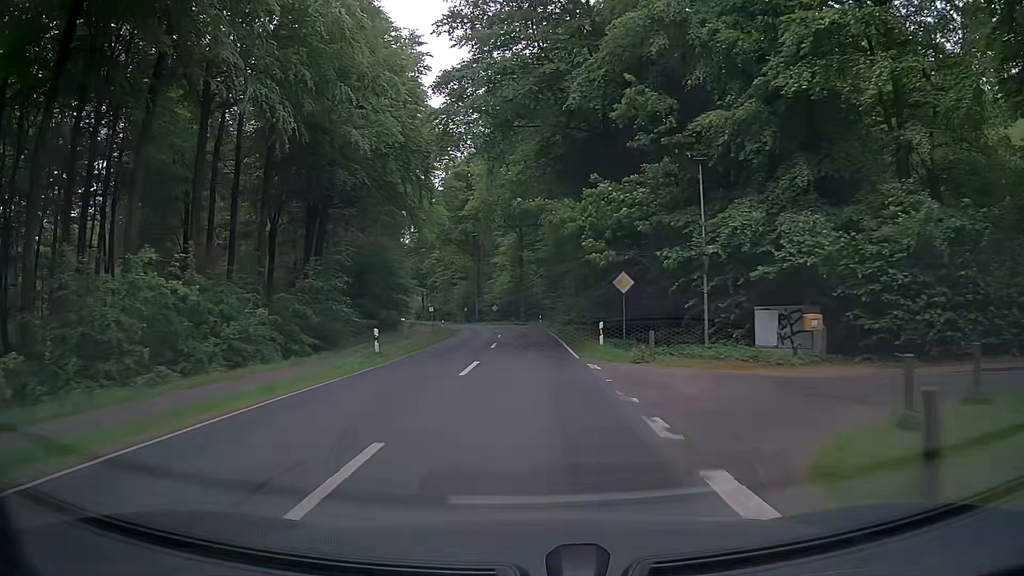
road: tertiary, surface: asphalt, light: Day
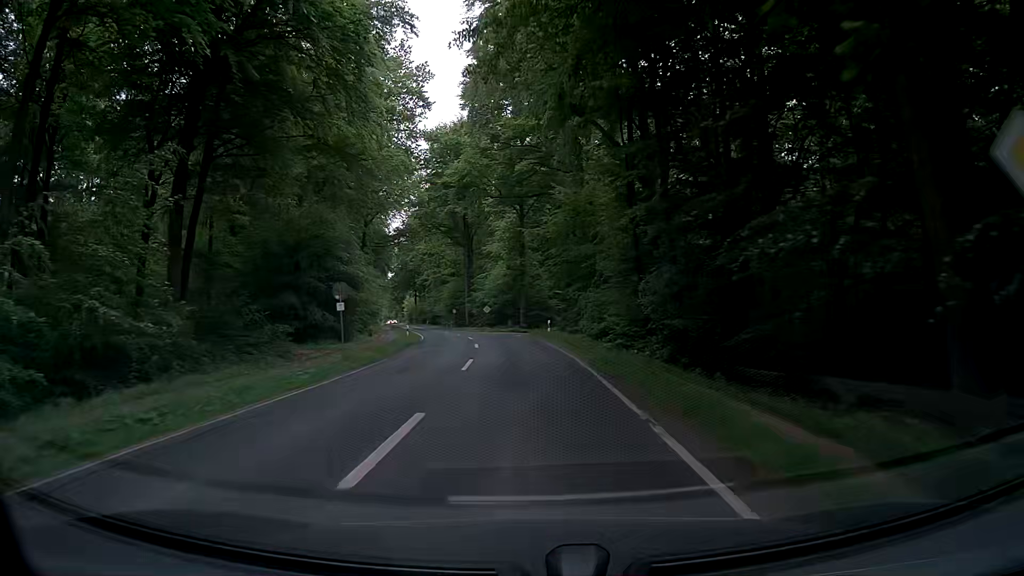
(-0.1, +21.5) m; -1°
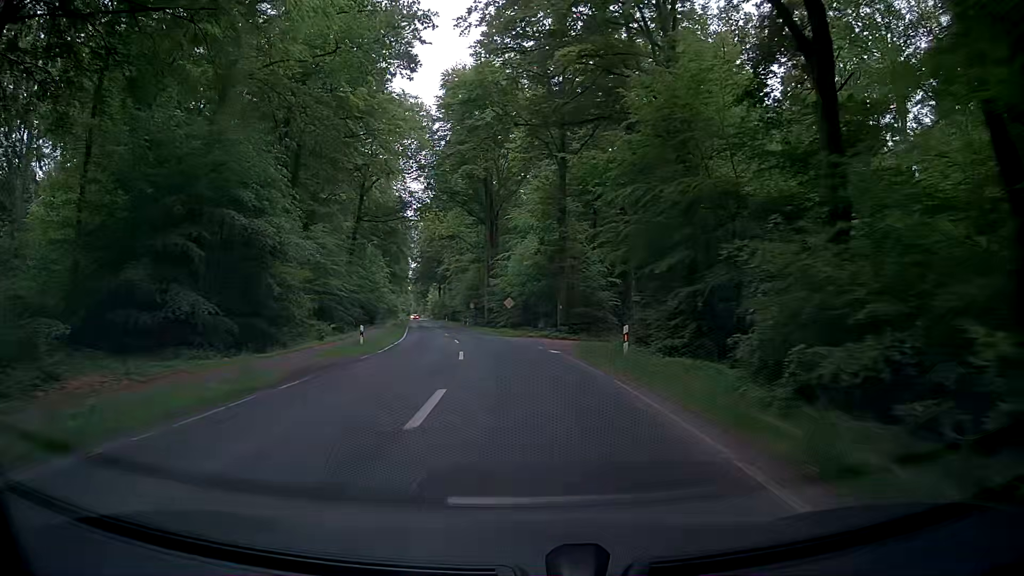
(-0.3, +21.5) m; -2°
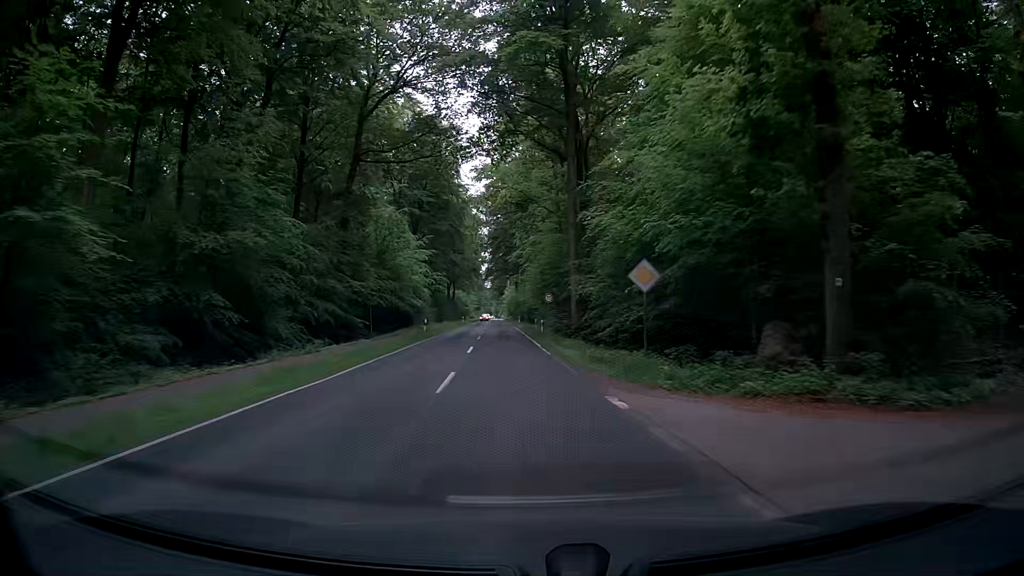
(-1.9, +32.1) m; -7°
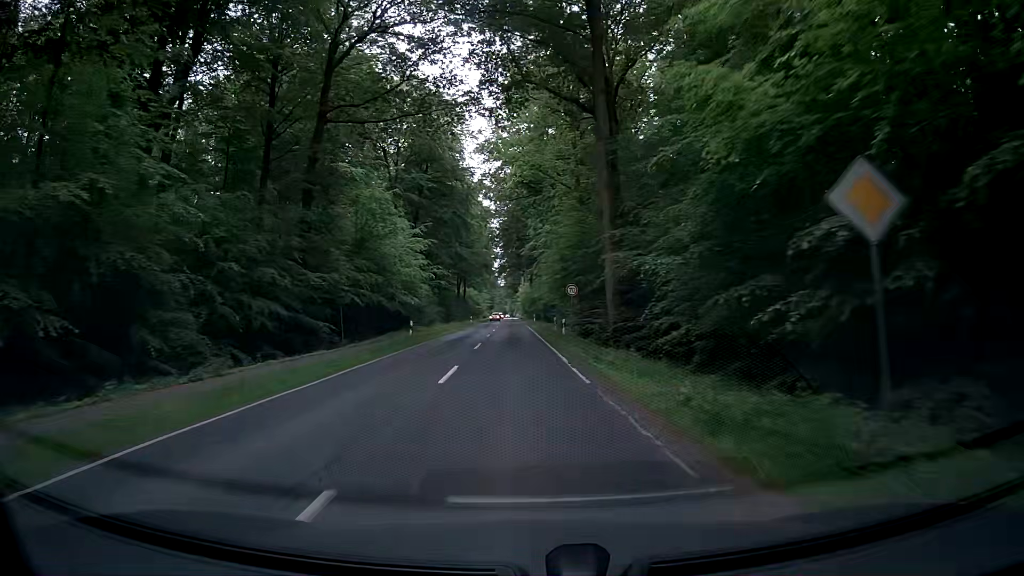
(-0.1, +10.8) m; -2°
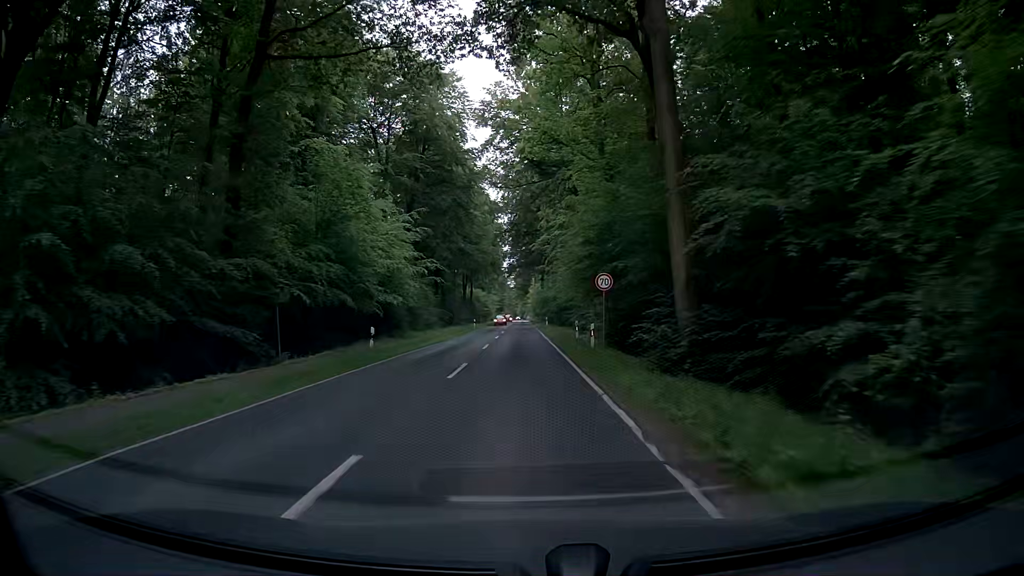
(0.0, +10.8) m; -1°
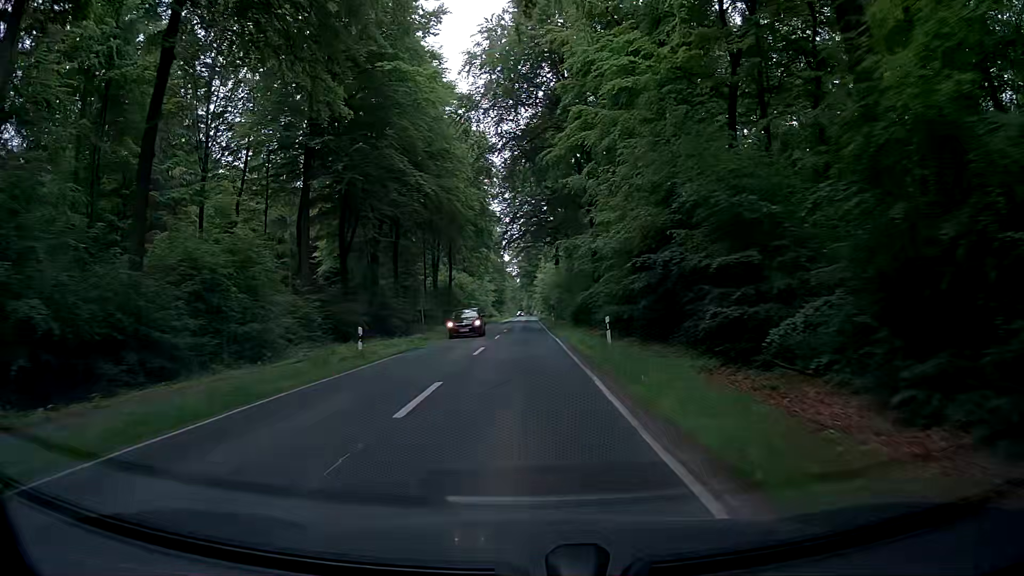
(-0.7, +53.7) m; -1°
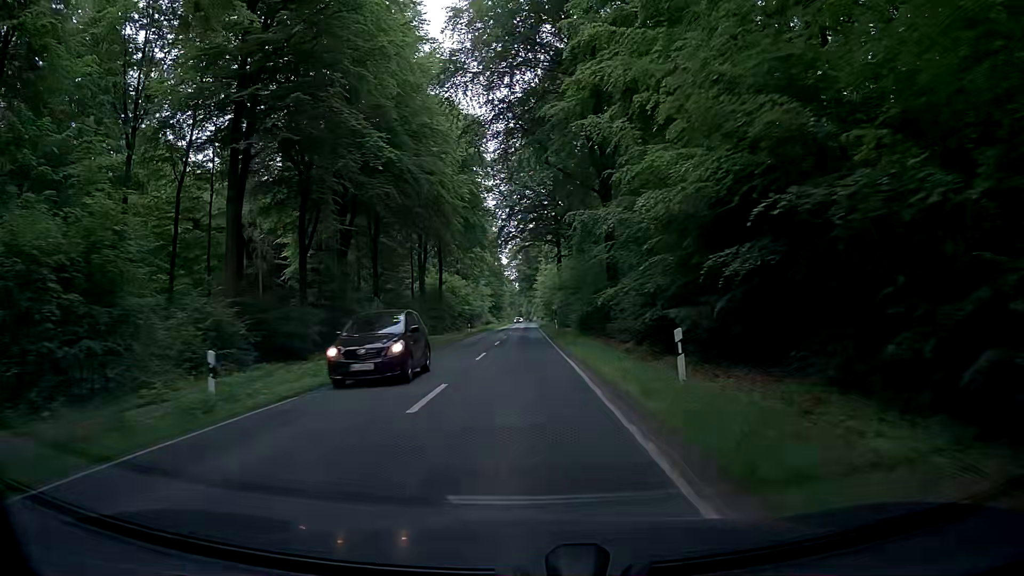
(+0.1, +10.8) m; 0°
(0, +10) (0, +20) (0, +30) (0, +40) (0, +50) (0, +60) (0, +70) (0, +80) (0, +90) (0, +100) m
